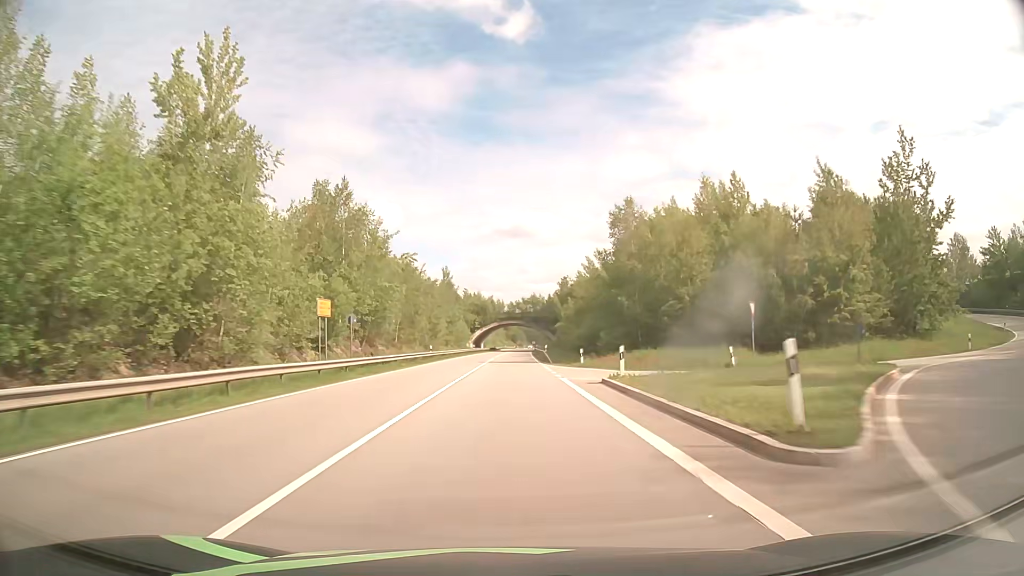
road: primary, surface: asphalt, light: Day
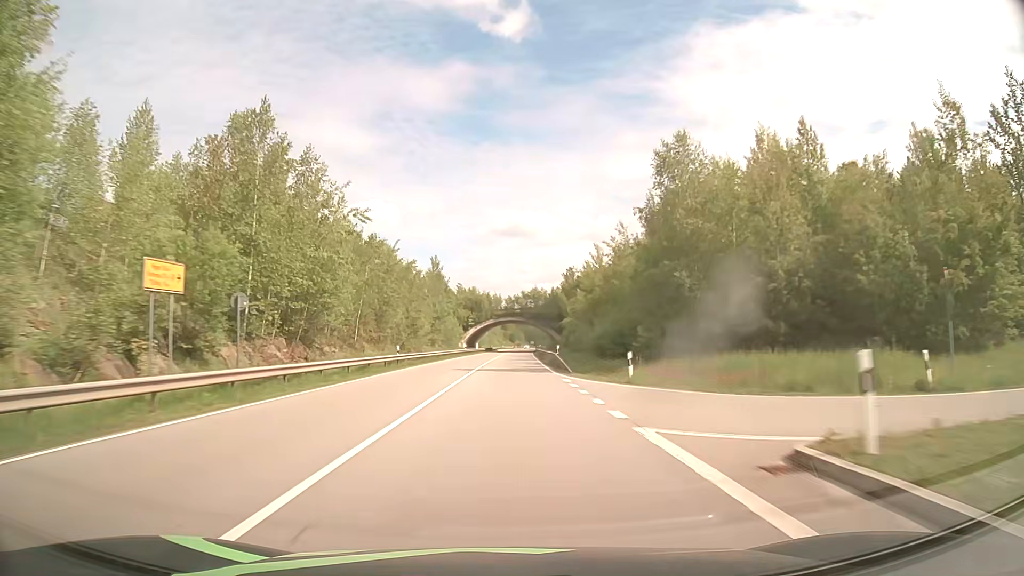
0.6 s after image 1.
(+0.1, +16.1) m; 0°
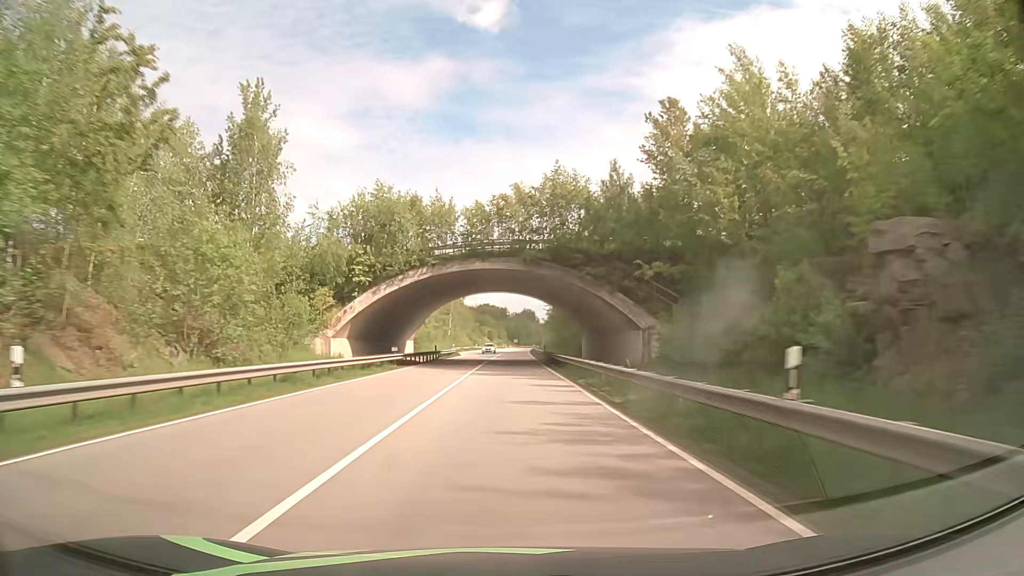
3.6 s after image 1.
(+1.1, +80.7) m; +2°
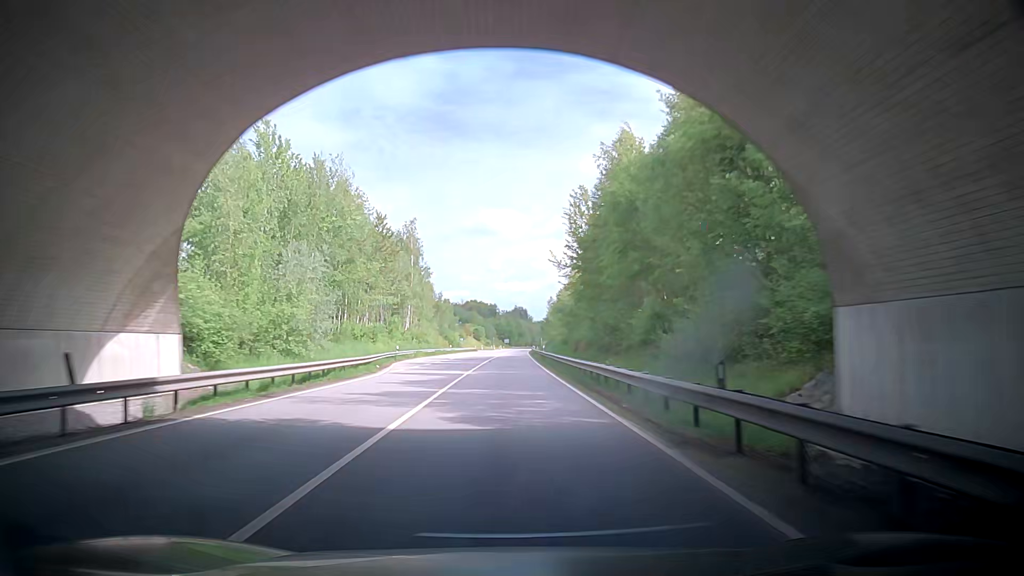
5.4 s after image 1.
(+0.3, +48.6) m; 0°
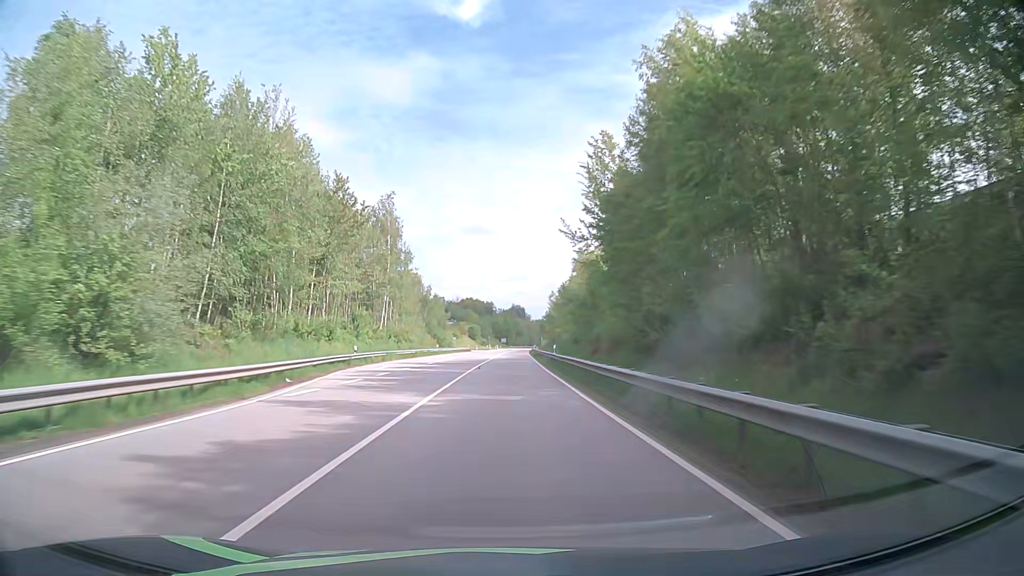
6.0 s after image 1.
(-0.1, +16.2) m; 0°
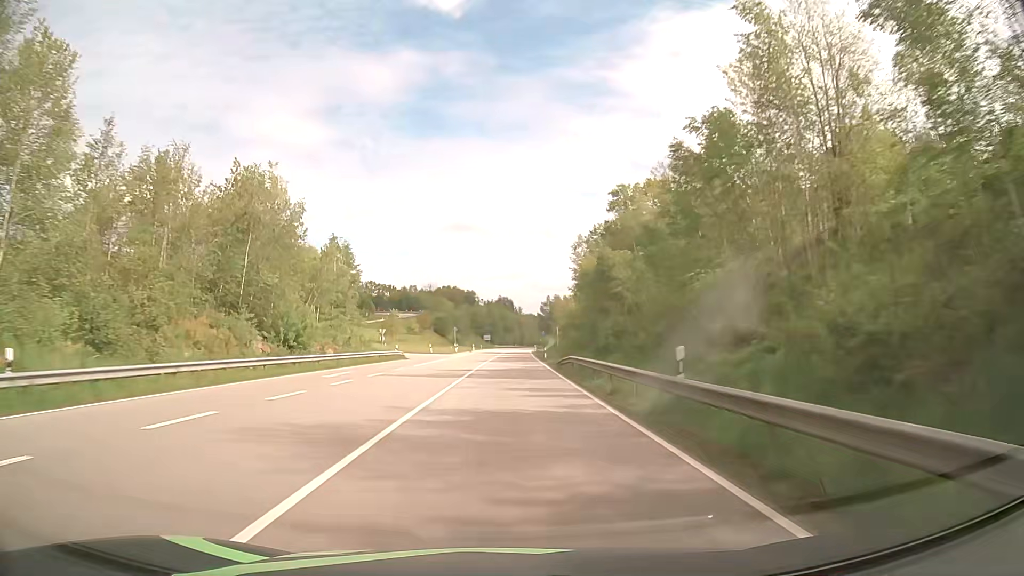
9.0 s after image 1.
(+1.3, +79.4) m; +2°
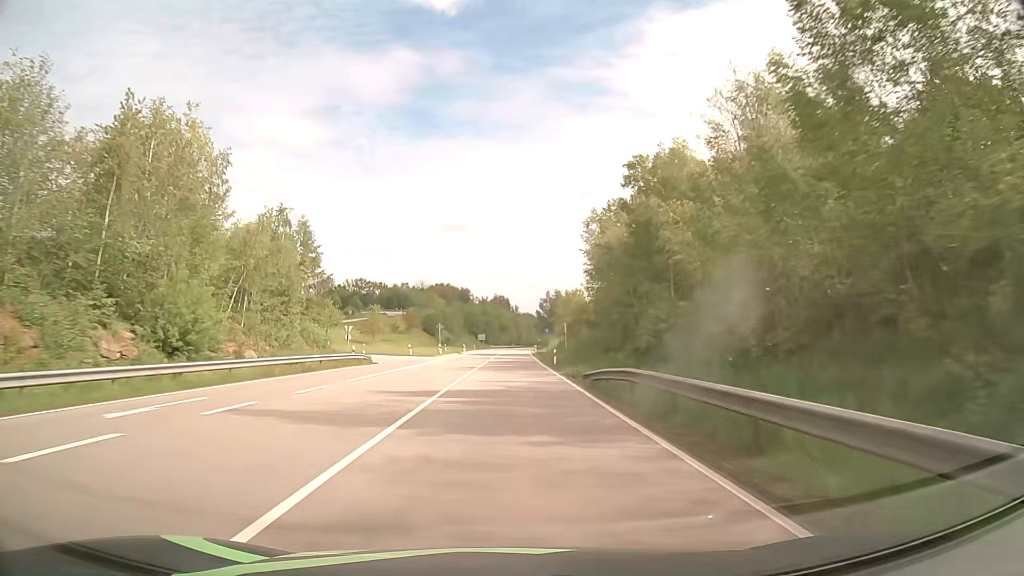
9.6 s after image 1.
(0.0, +15.6) m; 0°
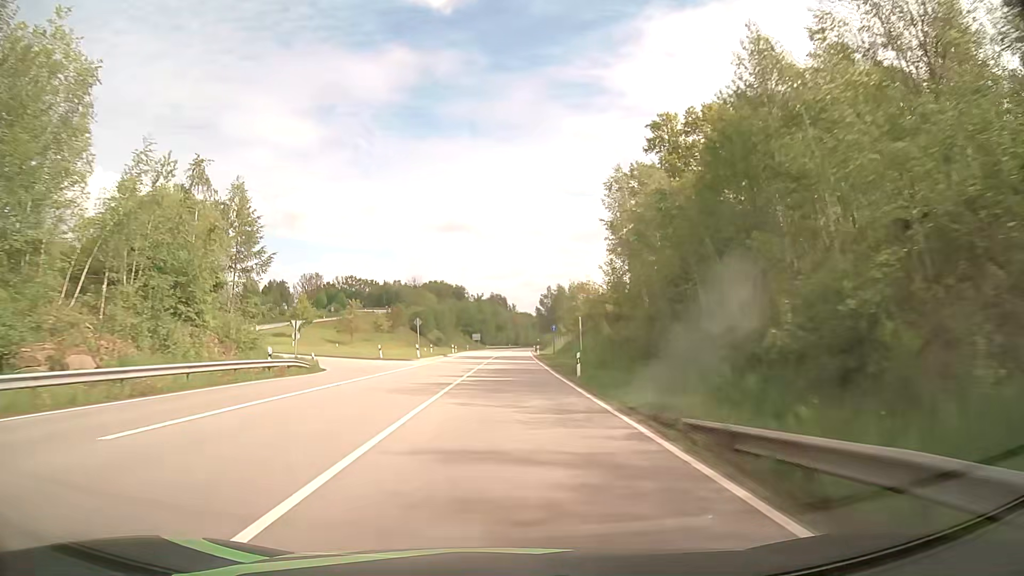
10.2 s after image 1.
(0.0, +15.6) m; 0°
(0, +10) (0, +20) (0, +30) (0, +40) (0, +50) (0, +60) (+1, +70) (+1, +80) (+1, +90) (+1, +100) m
